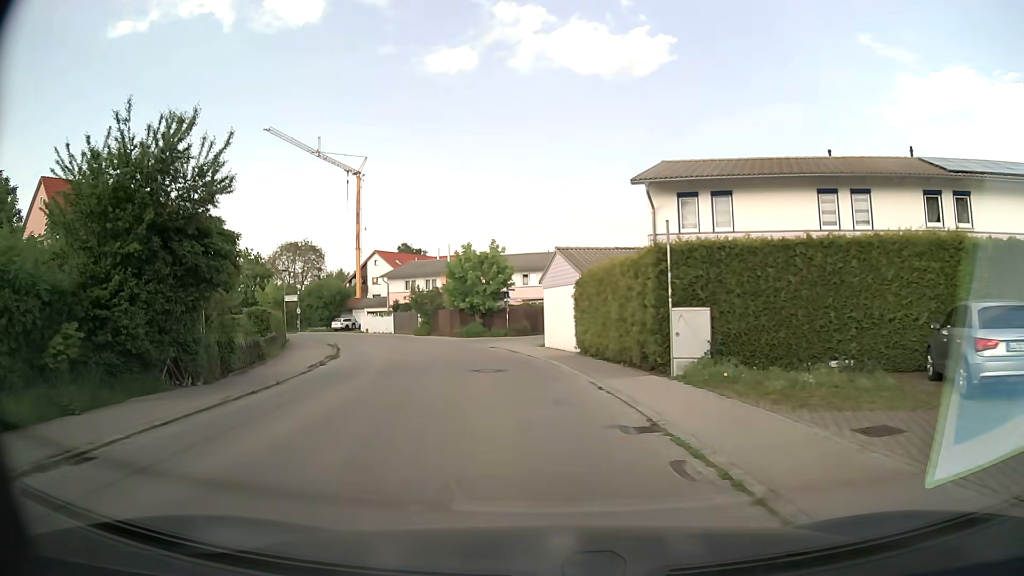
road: residential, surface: asphalt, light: Day
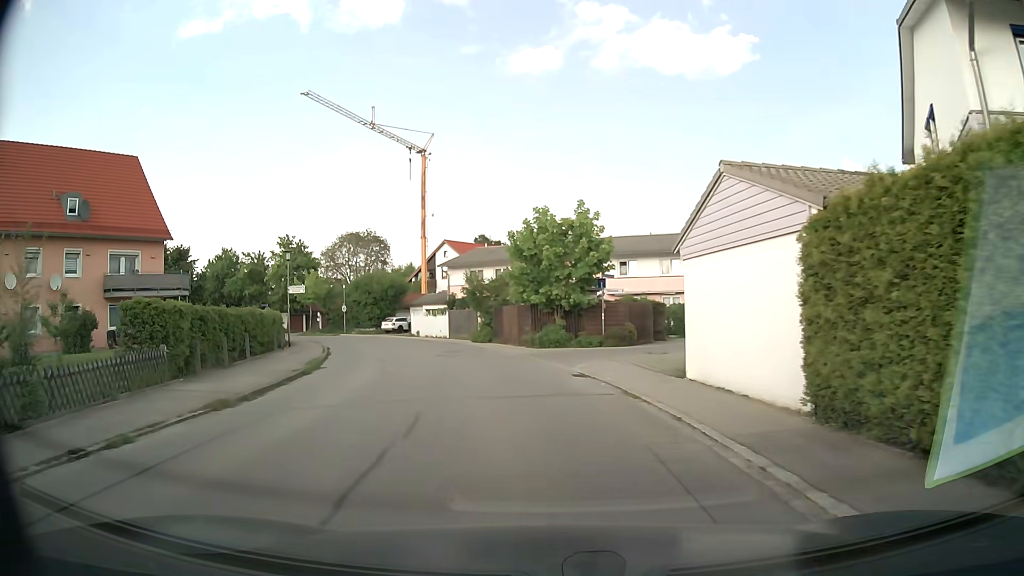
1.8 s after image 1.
(-1.0, +14.4) m; -8°
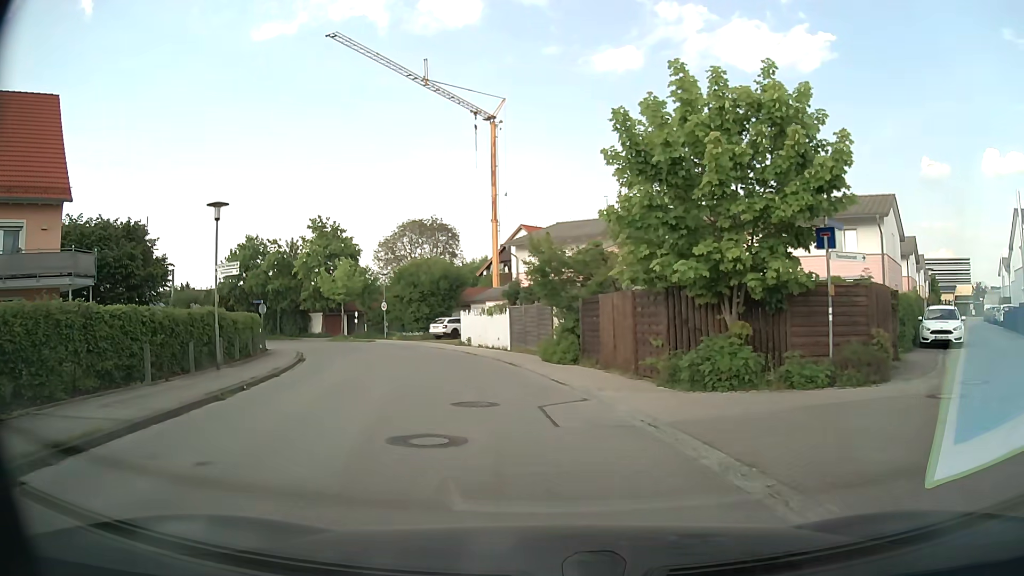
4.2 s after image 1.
(-1.0, +16.4) m; -7°
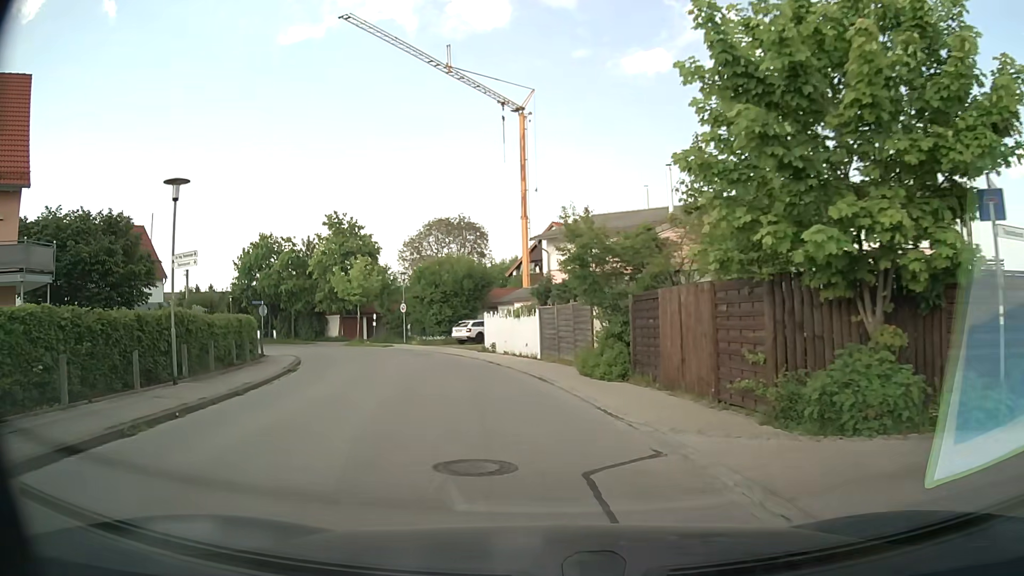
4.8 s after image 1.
(-0.1, +4.5) m; -3°
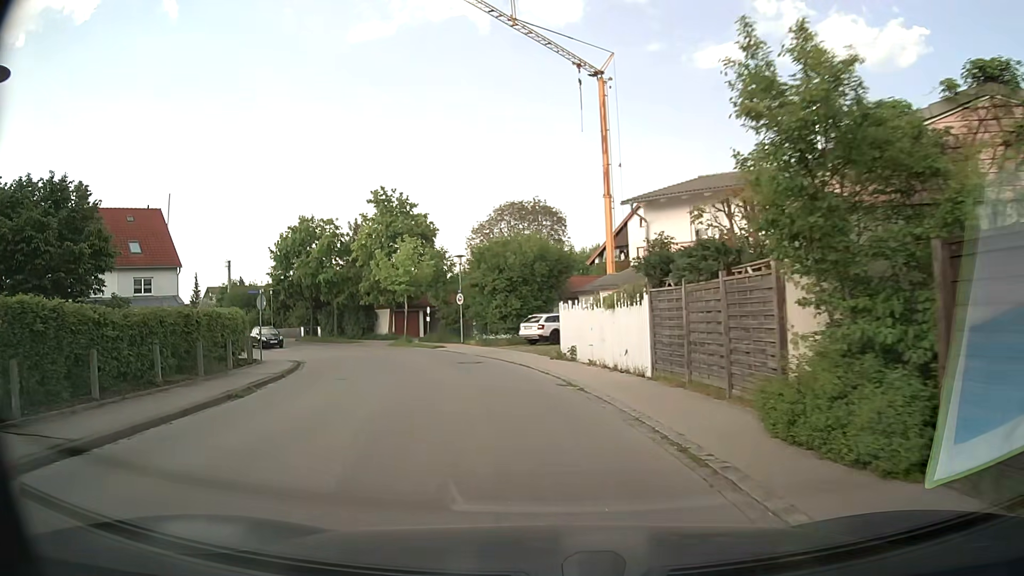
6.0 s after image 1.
(-0.5, +9.7) m; -6°
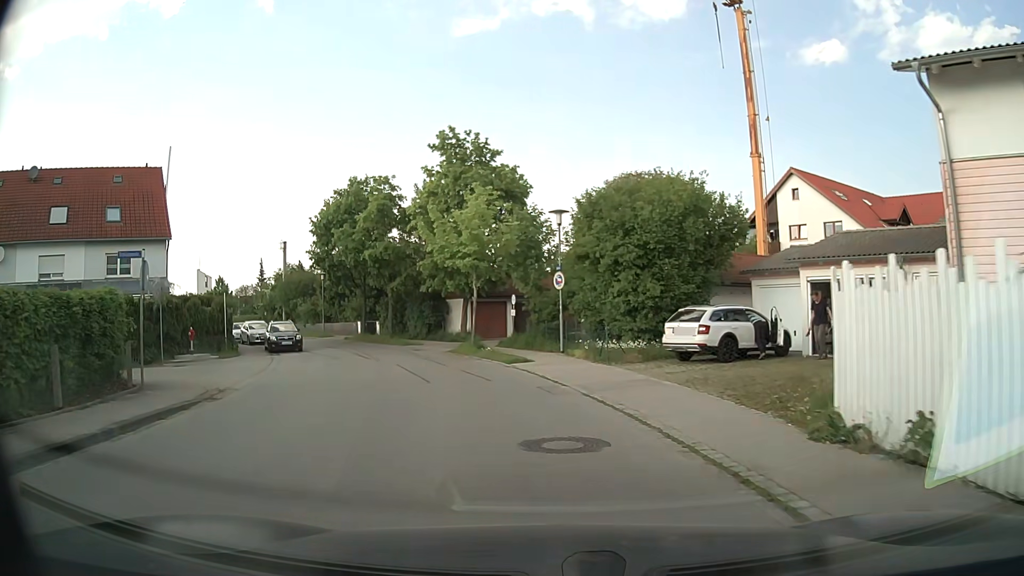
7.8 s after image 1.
(-1.4, +14.9) m; -10°
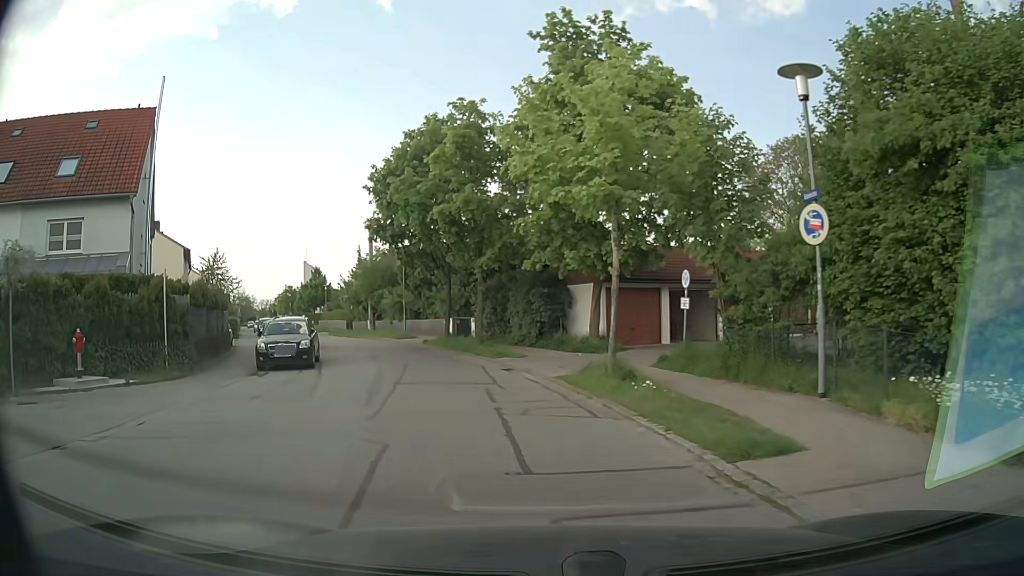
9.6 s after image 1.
(-1.2, +14.0) m; -11°
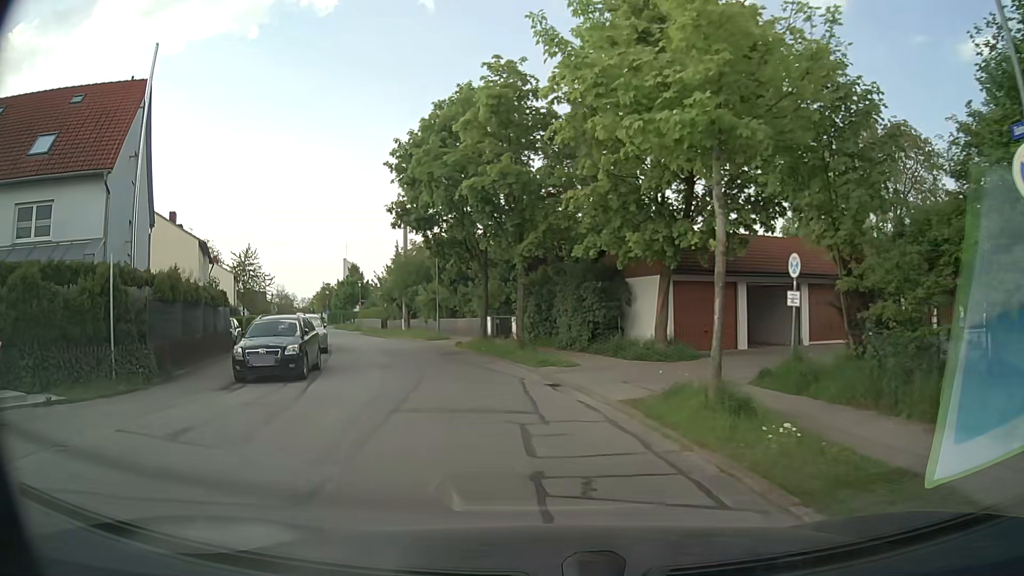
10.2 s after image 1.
(-0.1, +4.3) m; -3°
